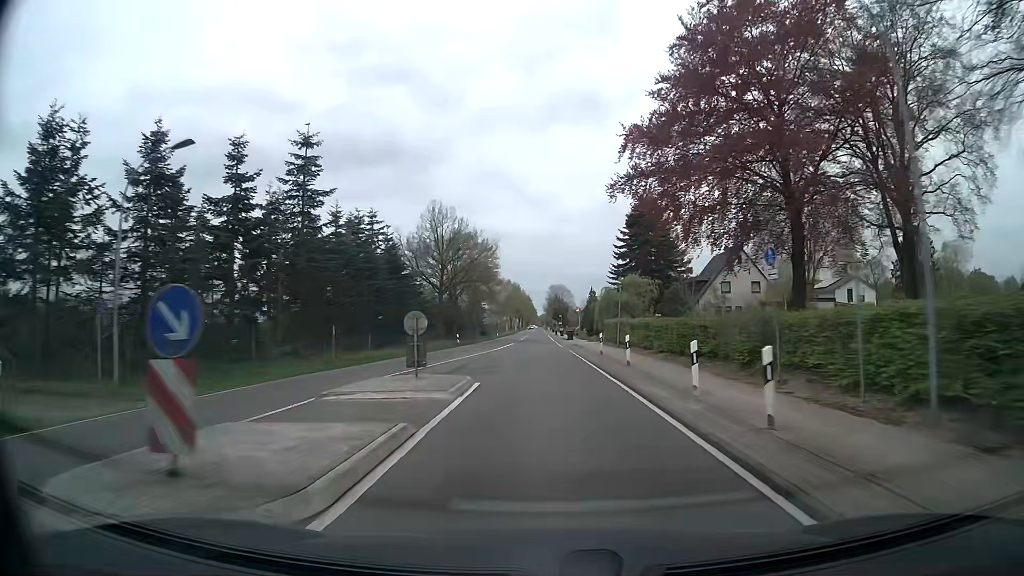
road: secondary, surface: asphalt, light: Day
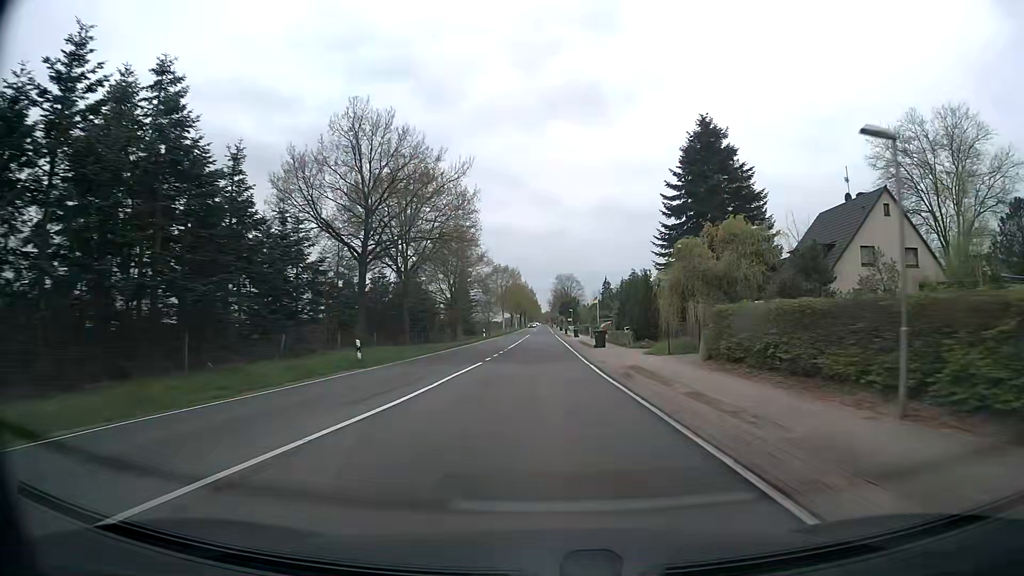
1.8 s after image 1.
(0.0, +32.5) m; 0°
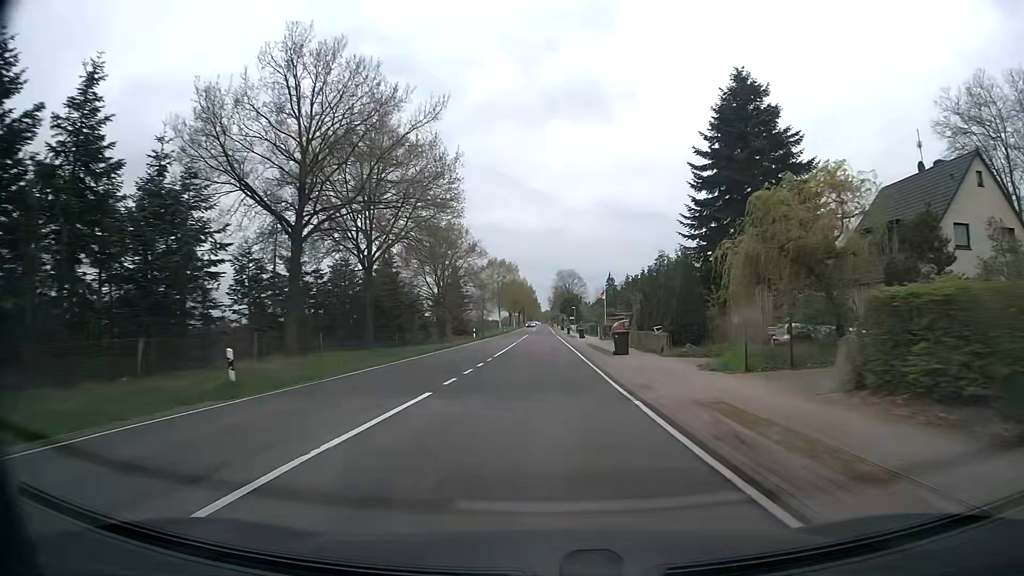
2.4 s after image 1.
(0.0, +10.8) m; 0°
(0, +10) (0, +20) (0, +30) (0, +40) (0, +50) (0, +60) (0, +70) (0, +80) (0, +90) (0, +100) m
